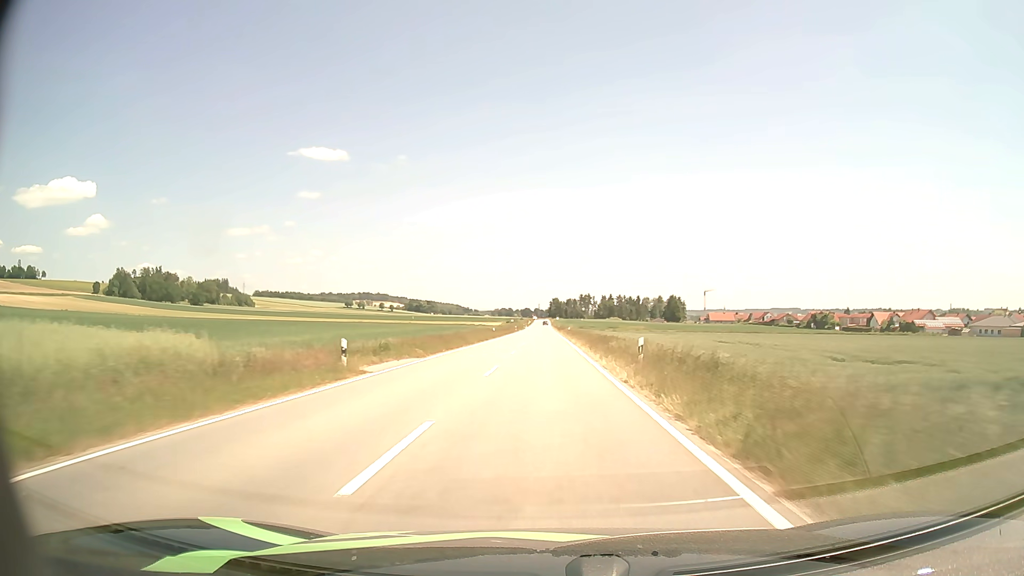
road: tertiary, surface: asphalt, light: Day
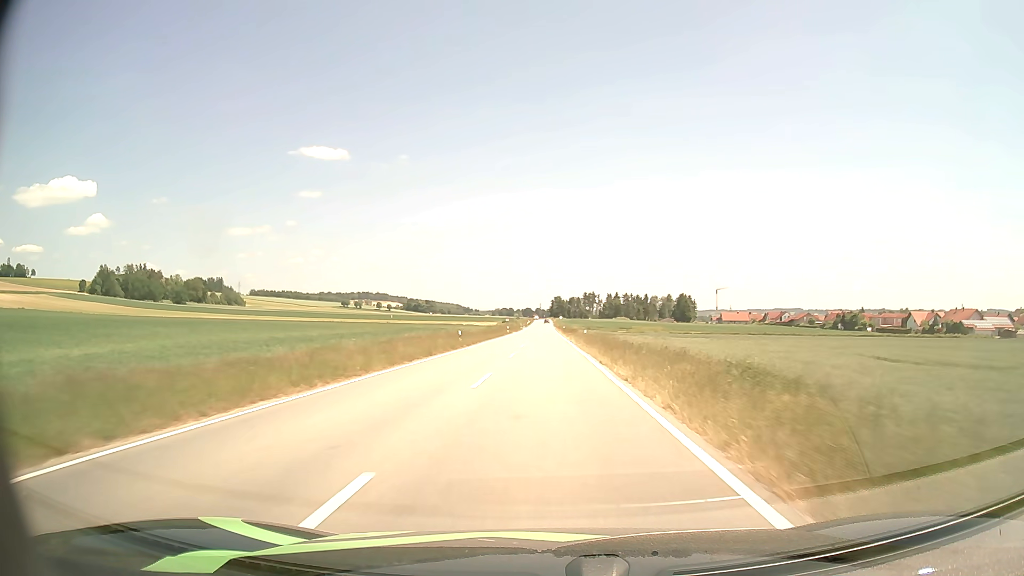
(0.0, +28.5) m; 0°
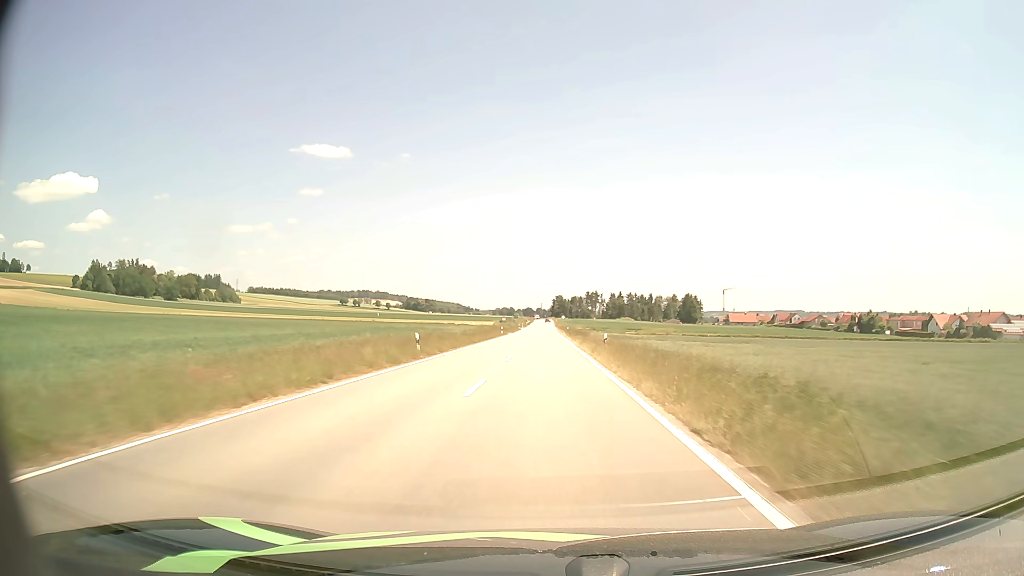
(0.0, +14.3) m; 0°
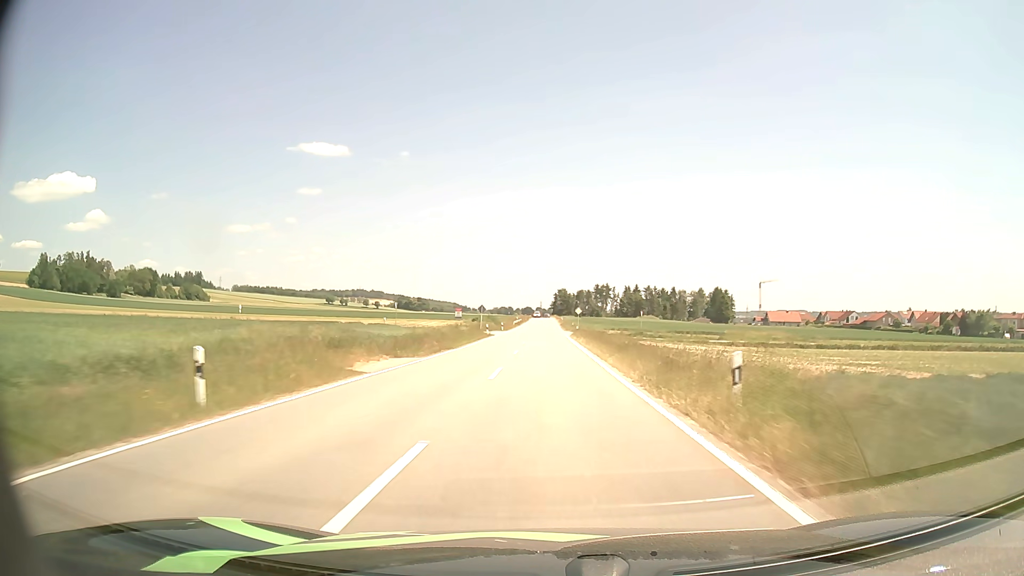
(-0.2, +71.1) m; 0°
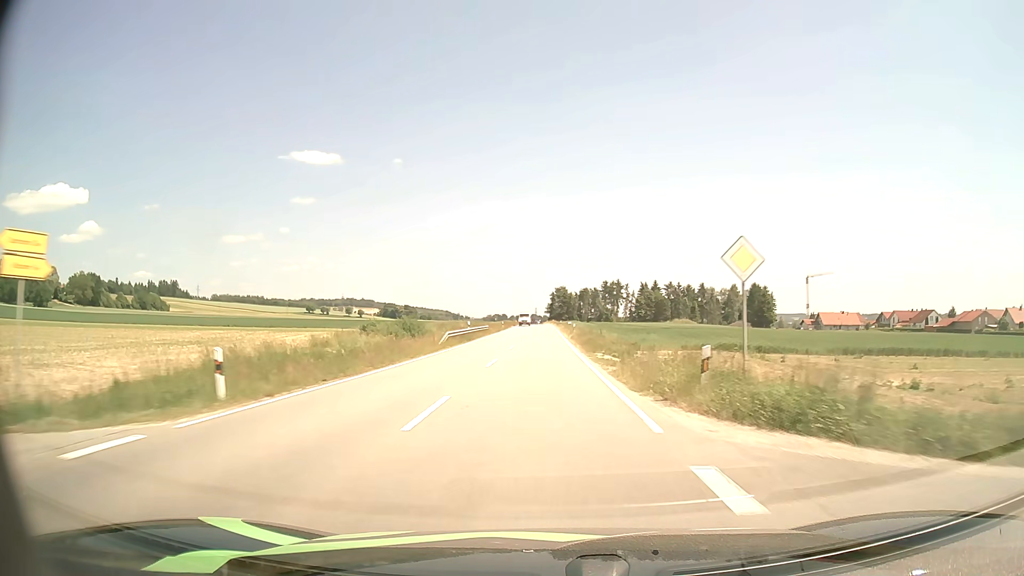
(+0.3, +69.7) m; 0°
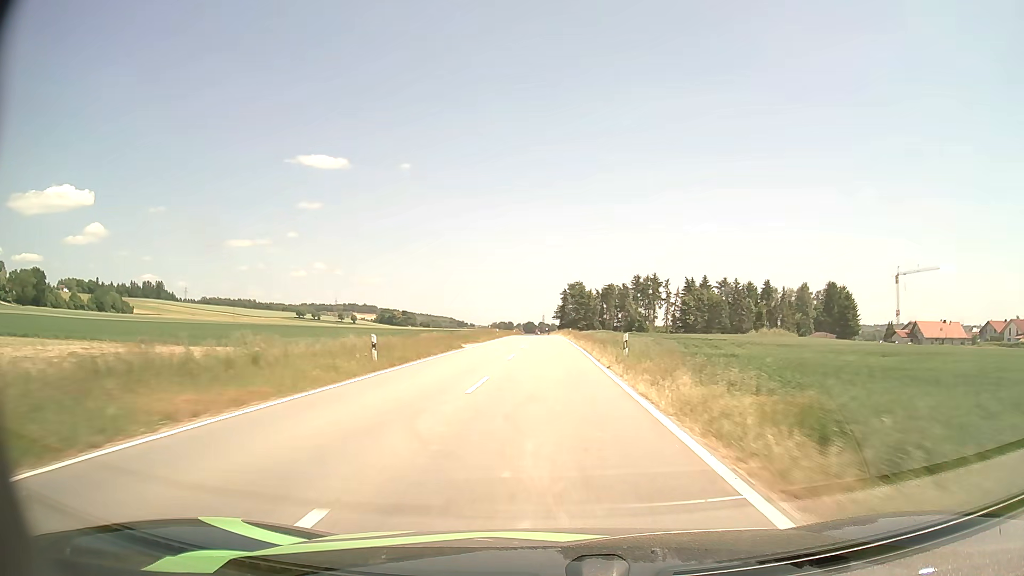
(-0.5, +70.1) m; -1°
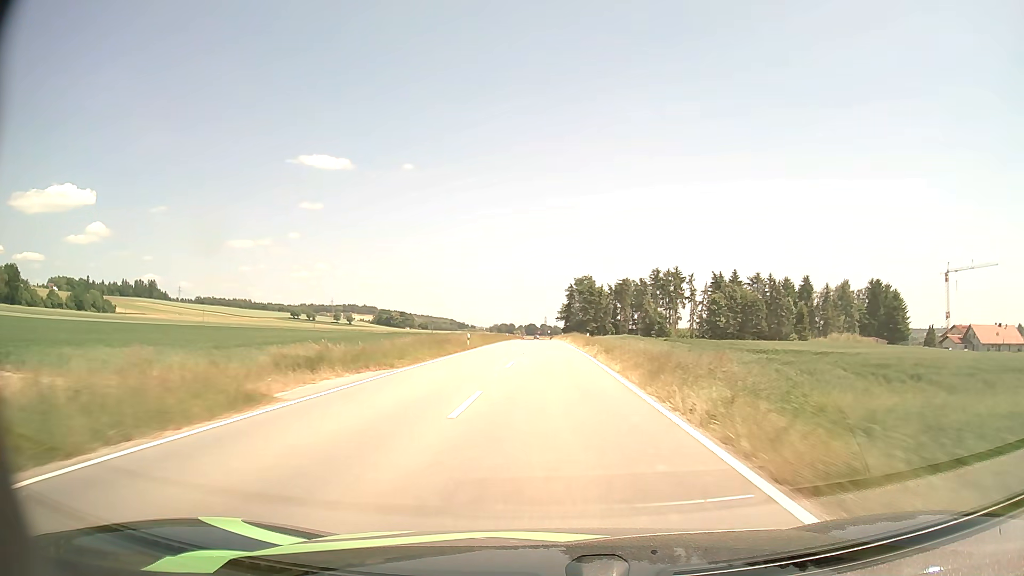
(-0.1, +28.3) m; 0°
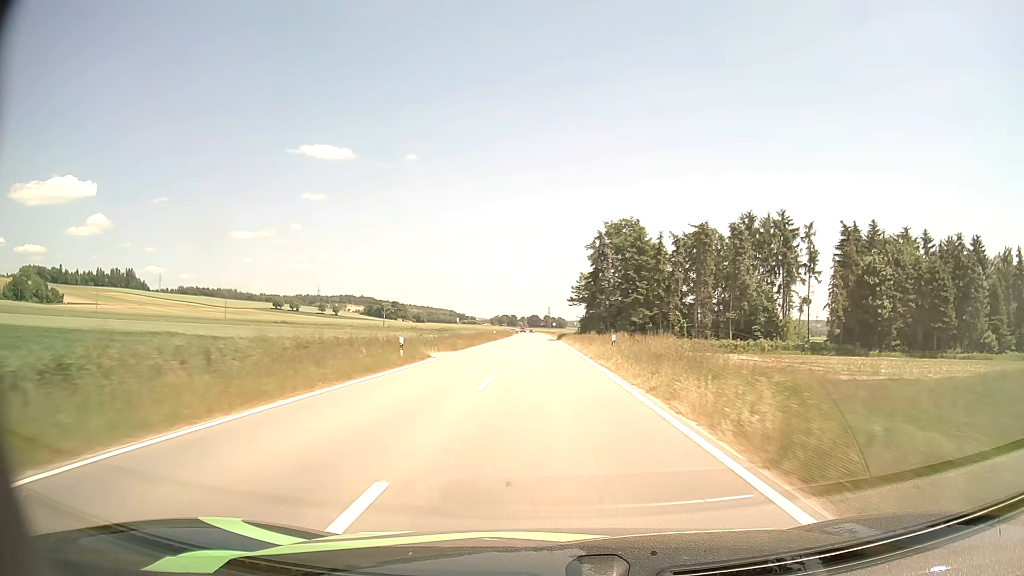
(-0.1, +70.5) m; 0°
(0, +10) (0, +20) (0, +30) (0, +40) (0, +50) (0, +60) (0, +70) (-1, +80) (-1, +90) (-1, +100) m
